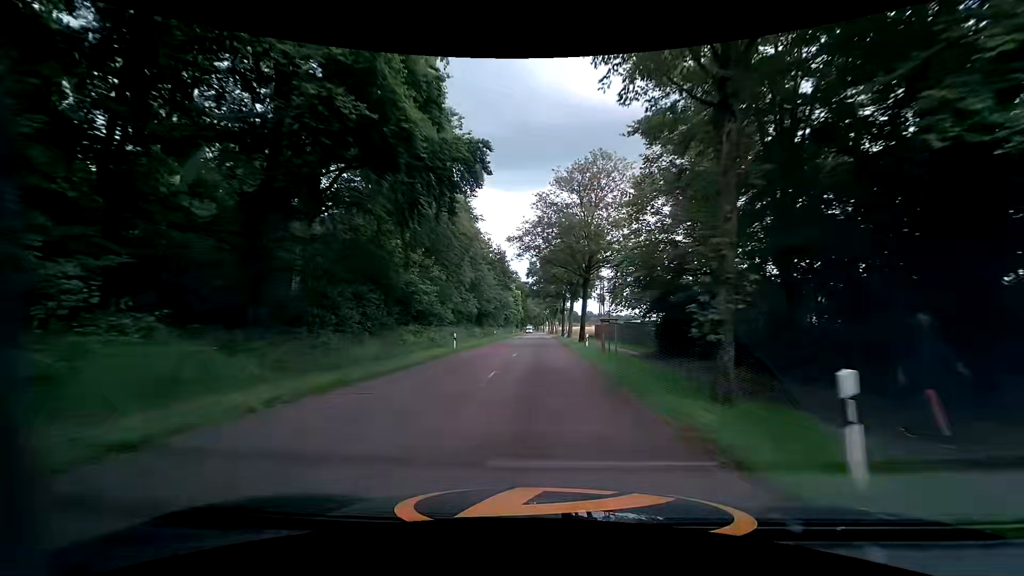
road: tertiary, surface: asphalt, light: Day
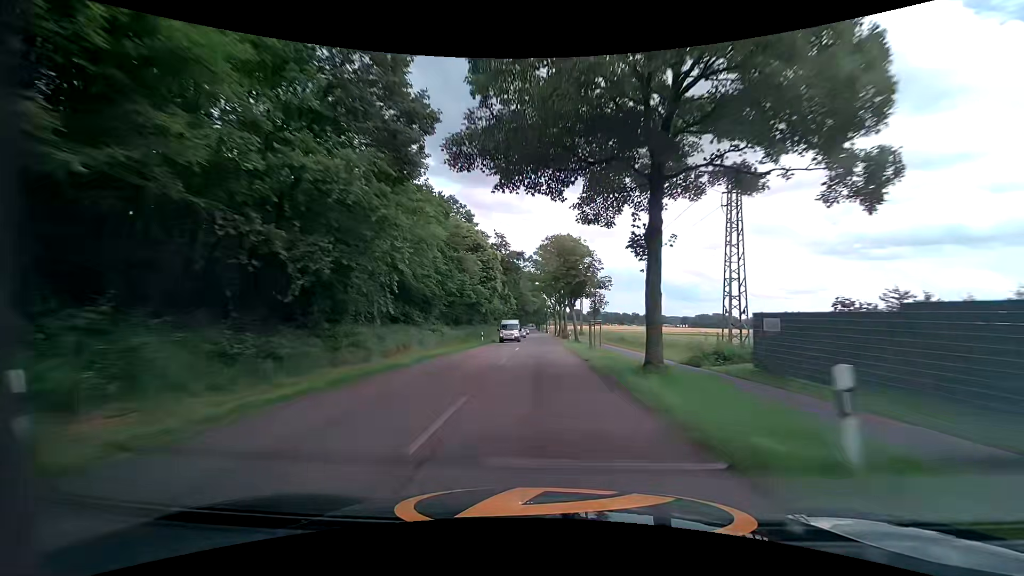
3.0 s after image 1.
(-0.6, +55.7) m; 0°
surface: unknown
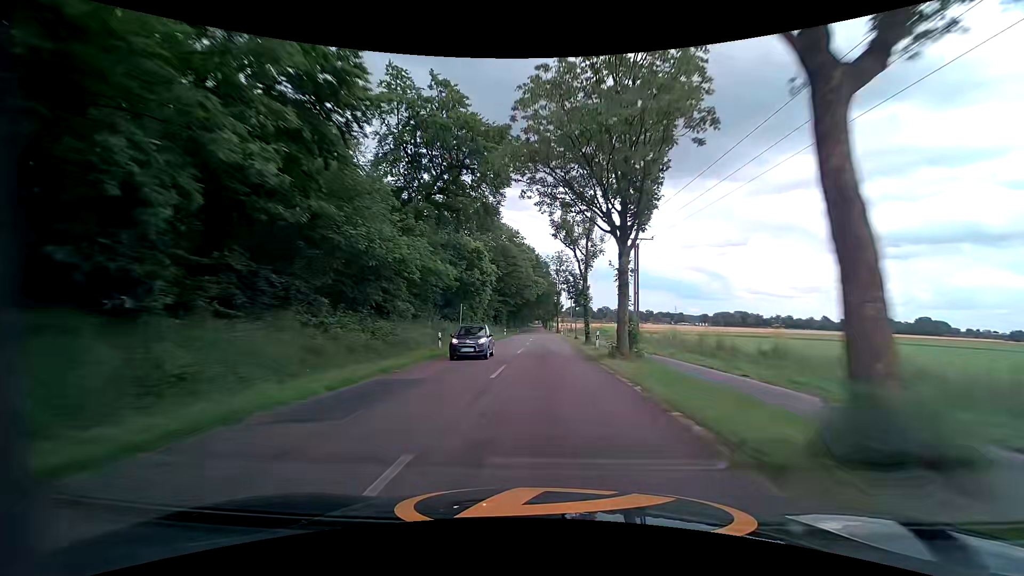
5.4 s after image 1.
(-0.6, +54.0) m; -1°
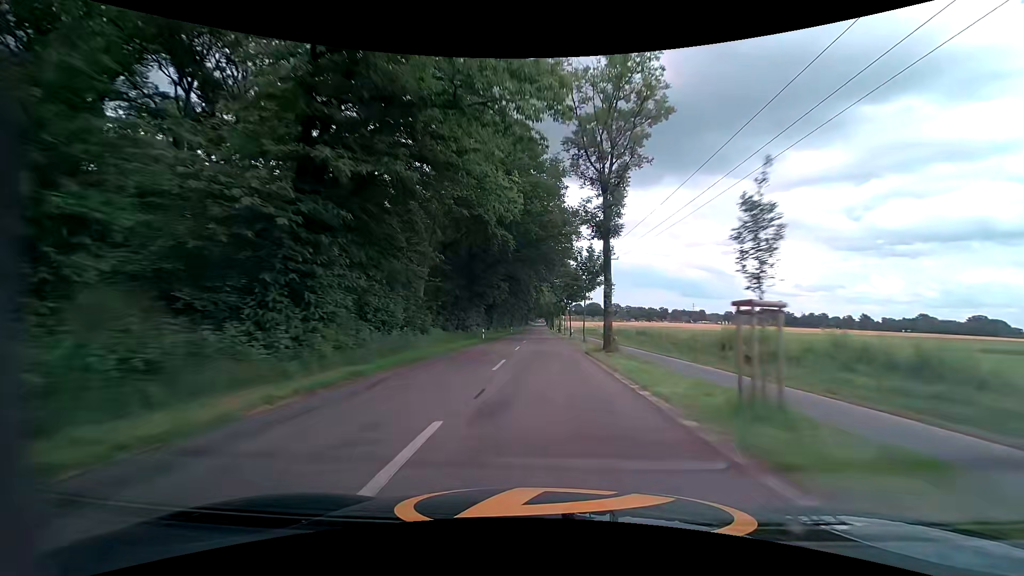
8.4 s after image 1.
(+0.2, +72.0) m; 0°
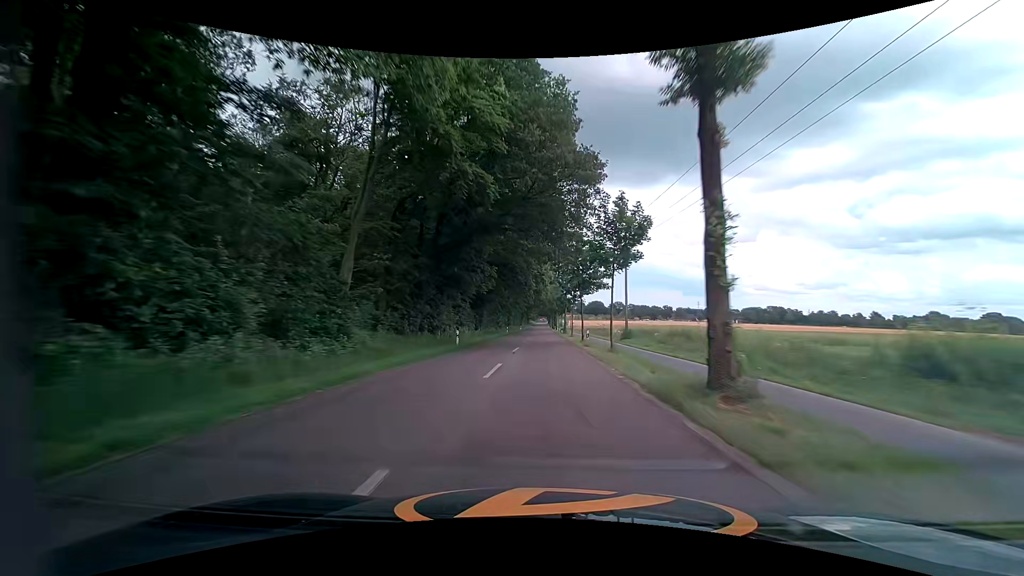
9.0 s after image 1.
(0.0, +14.5) m; 0°
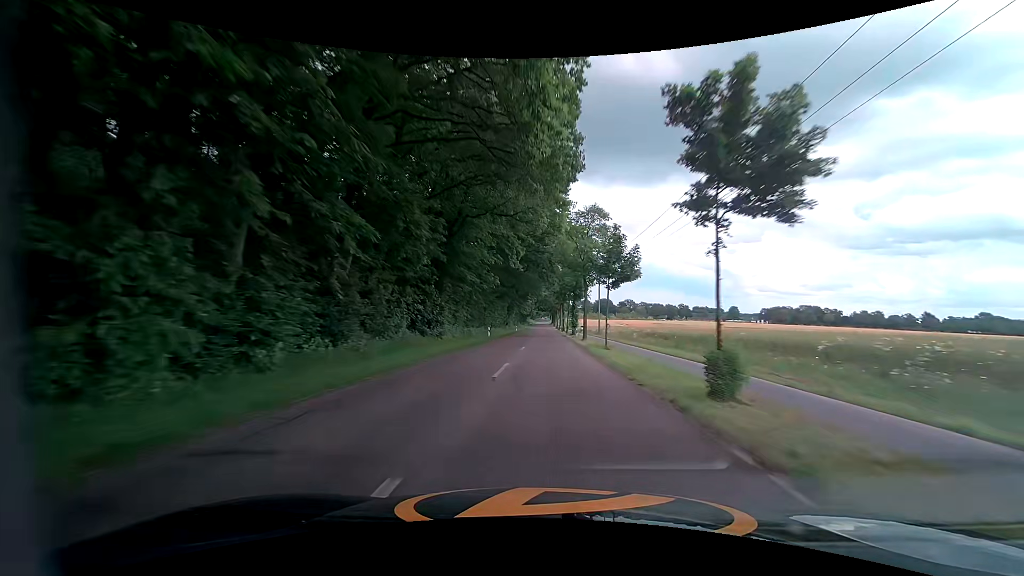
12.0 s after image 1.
(-0.3, +73.9) m; 0°
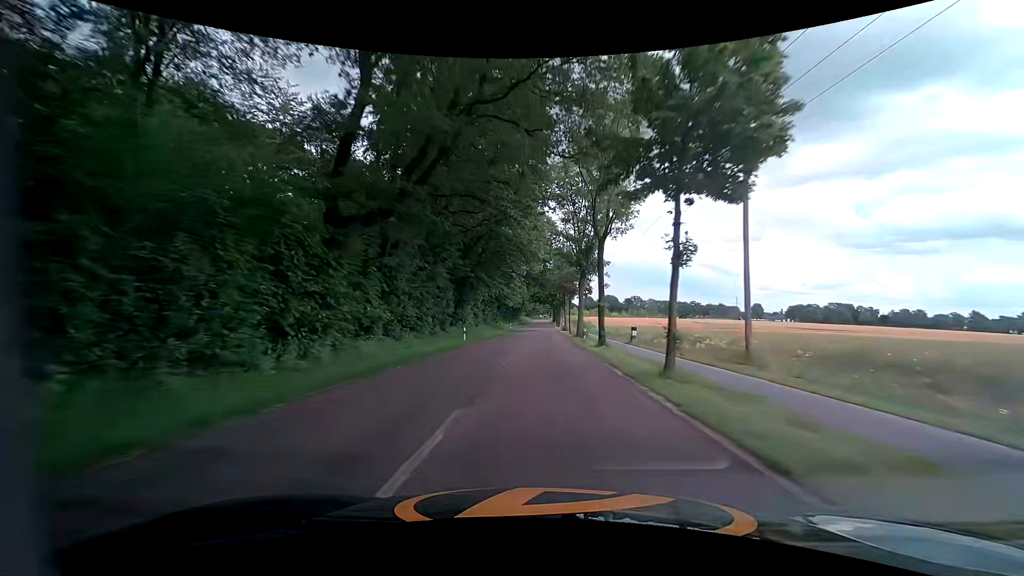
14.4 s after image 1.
(-0.1, +58.0) m; 0°
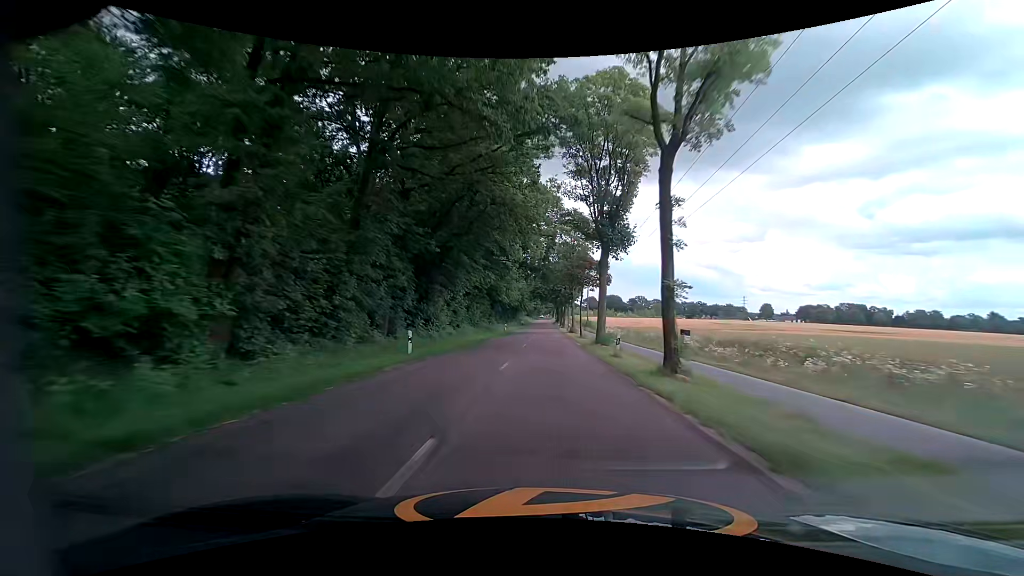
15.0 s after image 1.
(-0.2, +14.1) m; 0°
(0, +10) (0, +20) (0, +30) (0, +40) (0, +50) (0, +60) (0, +70) (0, +80) (0, +90) (0, +100) m
